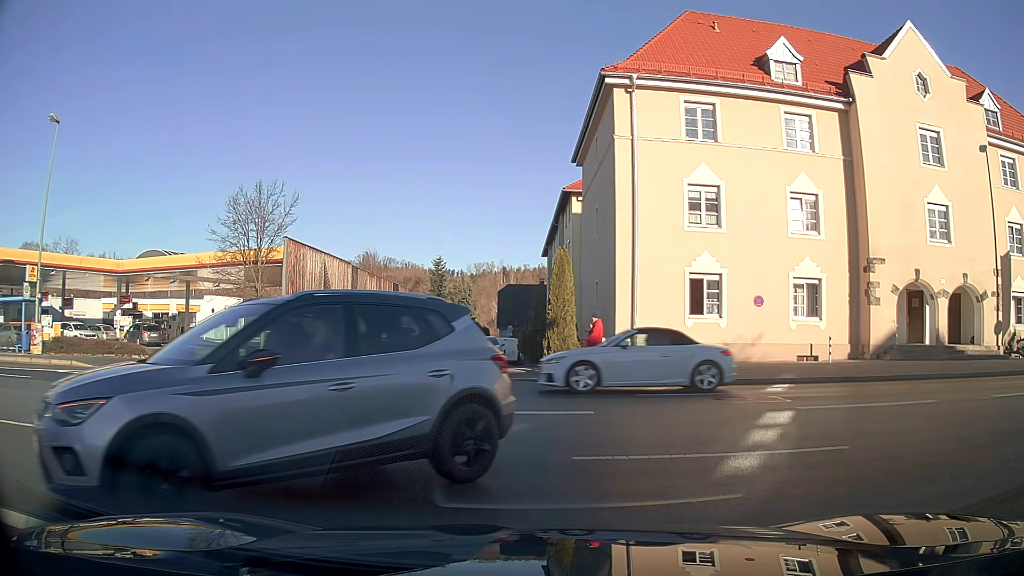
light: Day
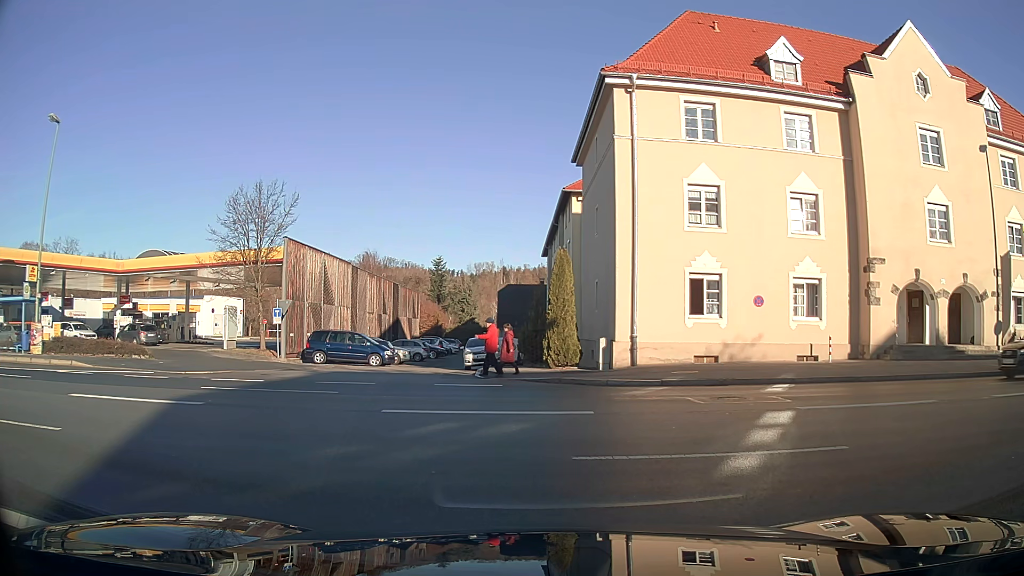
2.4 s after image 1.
(0.0, 0.0) m; 0°
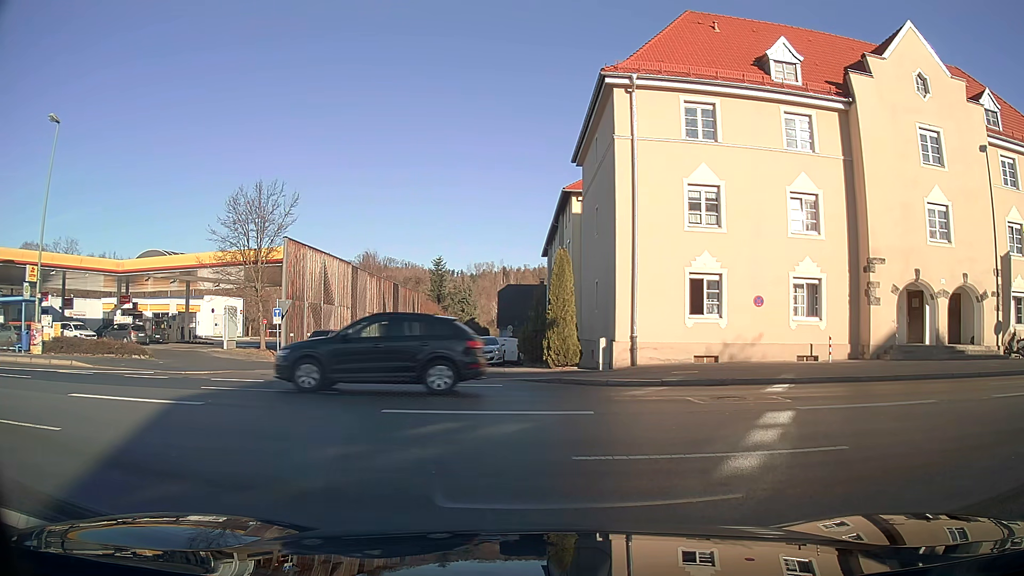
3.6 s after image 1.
(0.0, 0.0) m; 0°
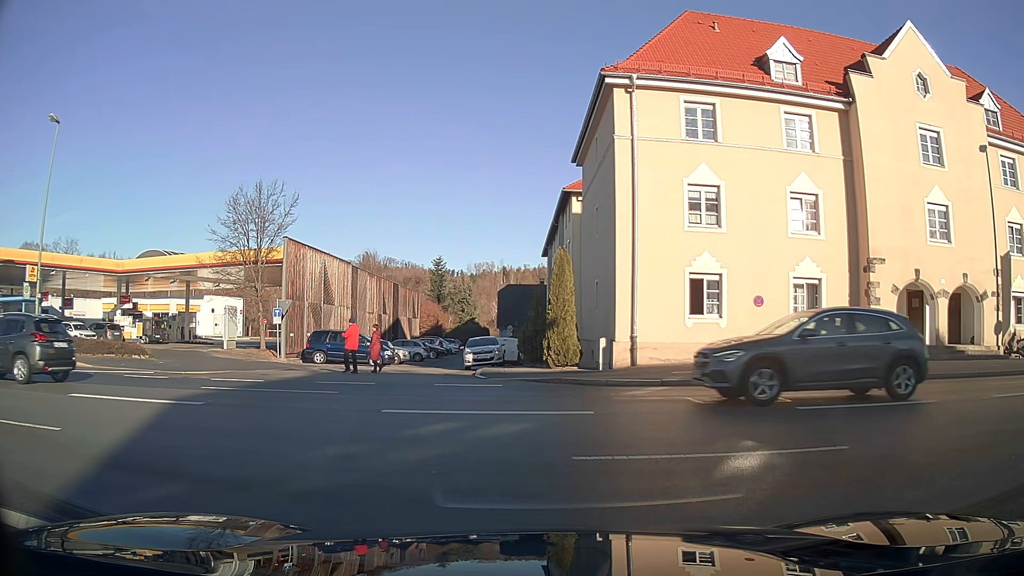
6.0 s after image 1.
(0.0, 0.0) m; 0°
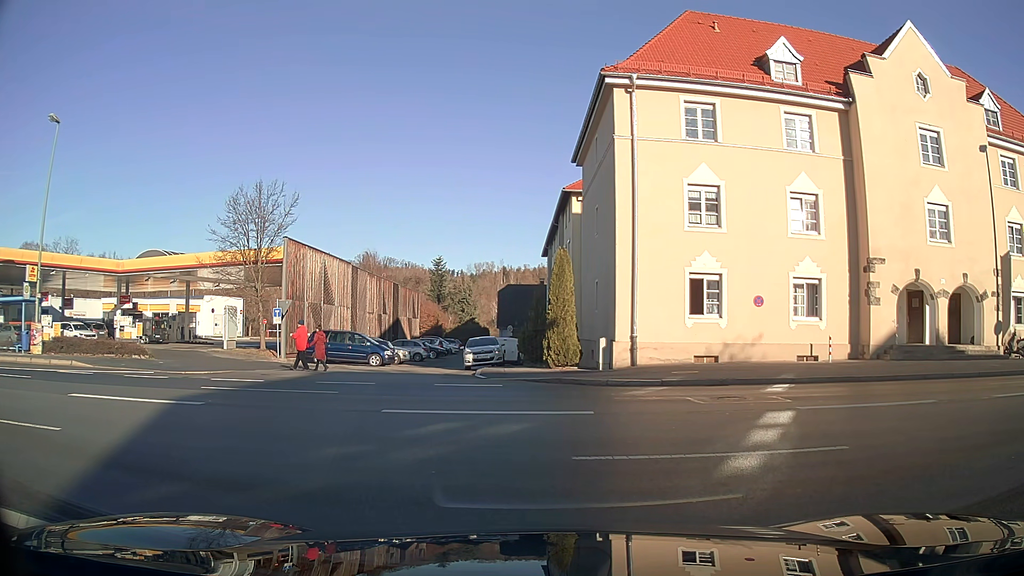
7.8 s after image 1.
(0.0, 0.0) m; 0°
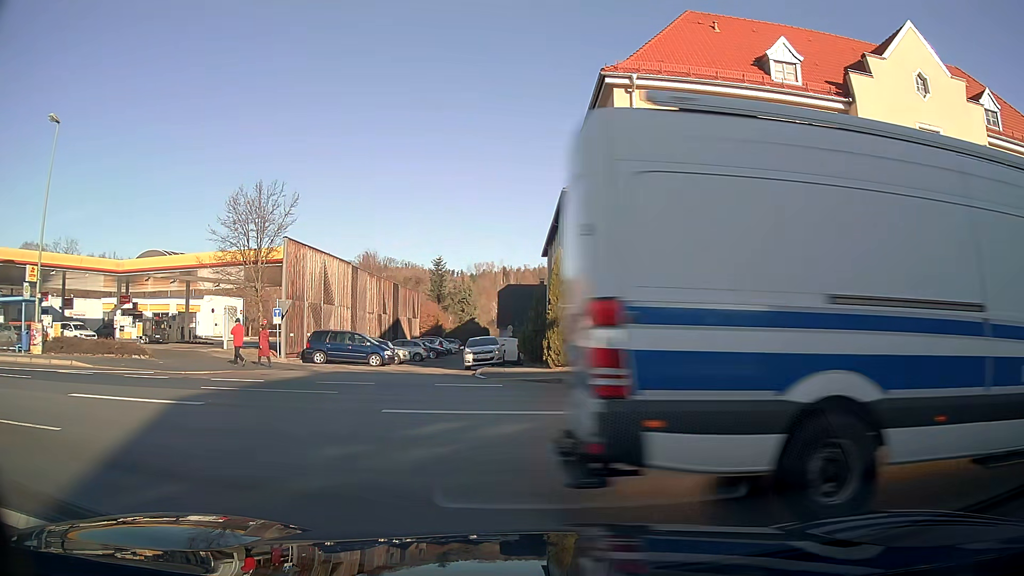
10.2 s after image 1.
(0.0, 0.0) m; 0°
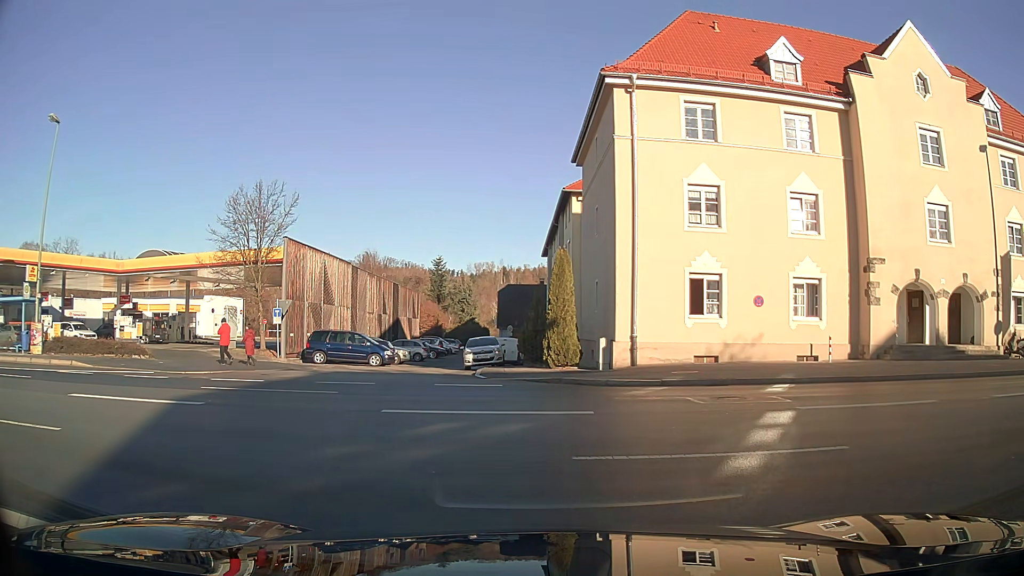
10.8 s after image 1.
(0.0, 0.0) m; 0°
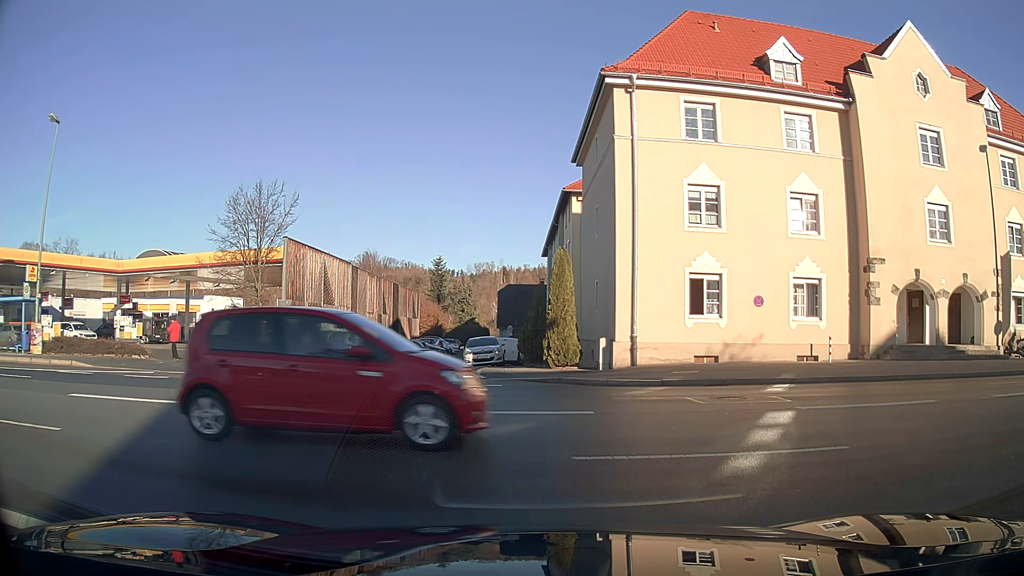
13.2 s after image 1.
(0.0, 0.0) m; 0°
